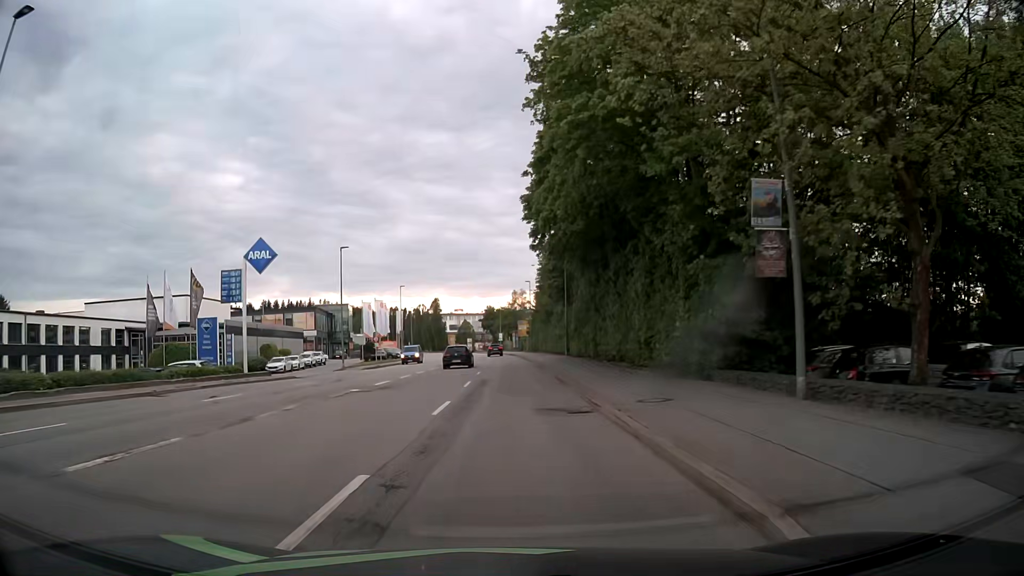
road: tertiary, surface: asphalt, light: Day
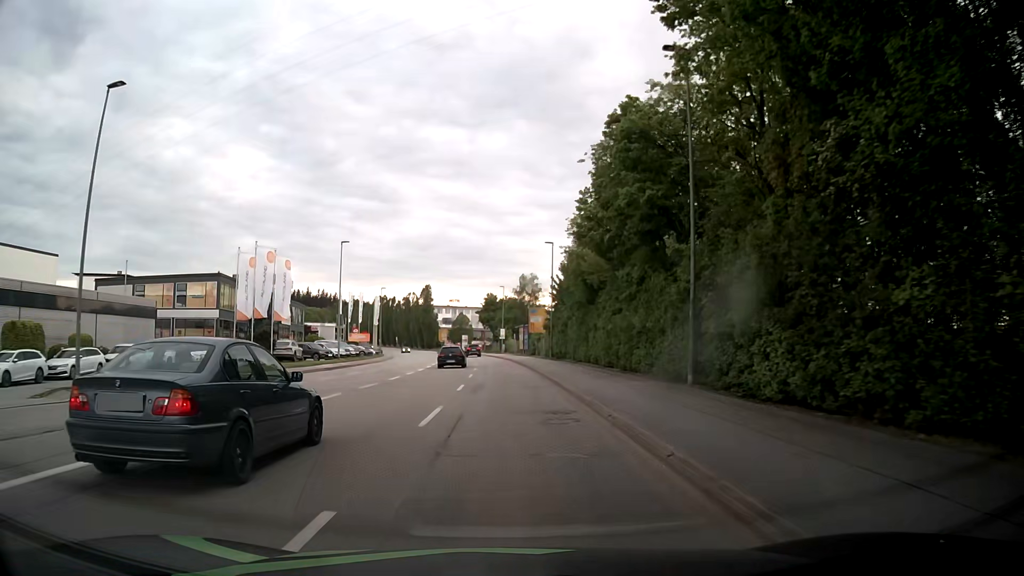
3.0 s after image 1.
(-0.3, +37.9) m; -1°
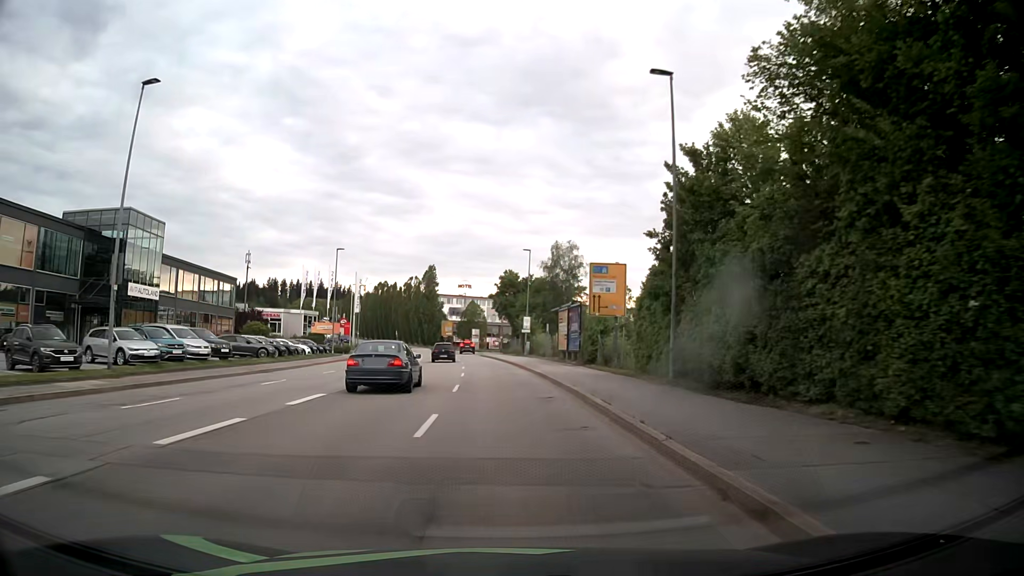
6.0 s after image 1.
(-0.4, +38.1) m; -1°
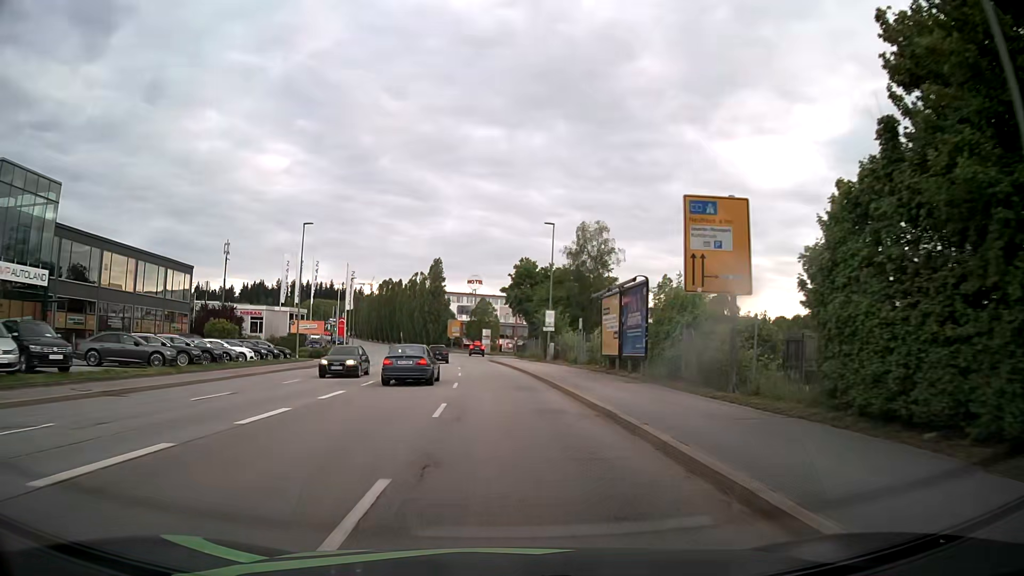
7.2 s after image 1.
(-0.2, +15.3) m; -1°
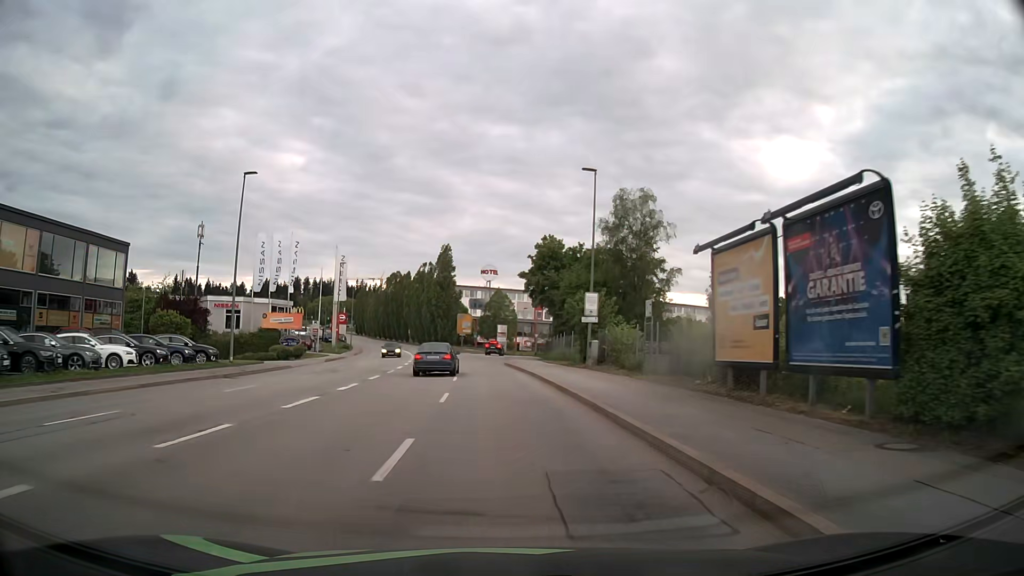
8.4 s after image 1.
(-0.1, +15.3) m; -1°
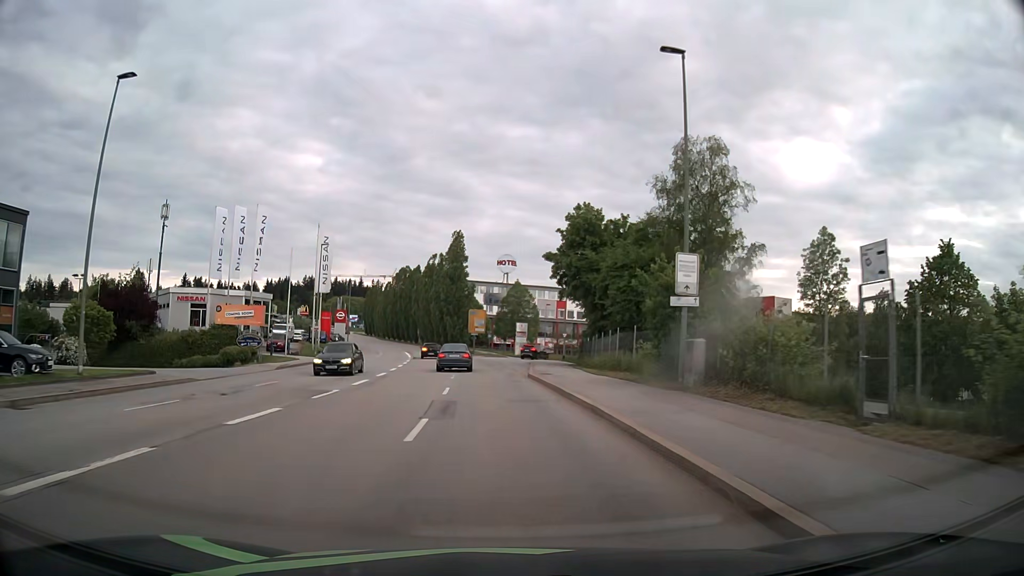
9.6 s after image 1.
(-0.2, +15.3) m; -1°
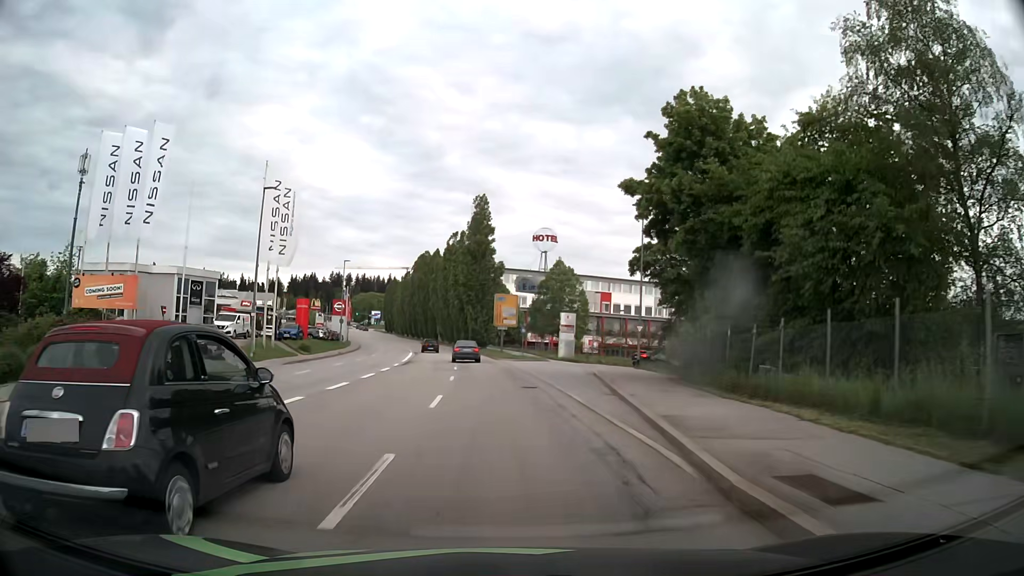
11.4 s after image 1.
(-0.7, +22.9) m; -3°
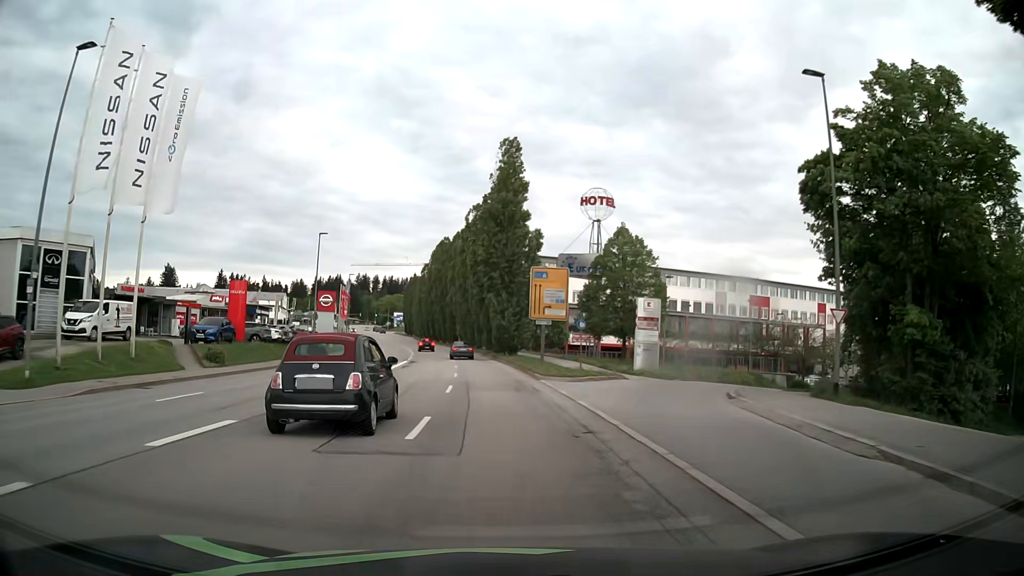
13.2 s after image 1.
(-0.6, +23.0) m; -3°
(0, +10) (0, +20) (-1, +30) (-2, +40) (-3, +50) (-4, +60) (-5, +70) (-6, +80) (-8, +90) (-10, +99) m
